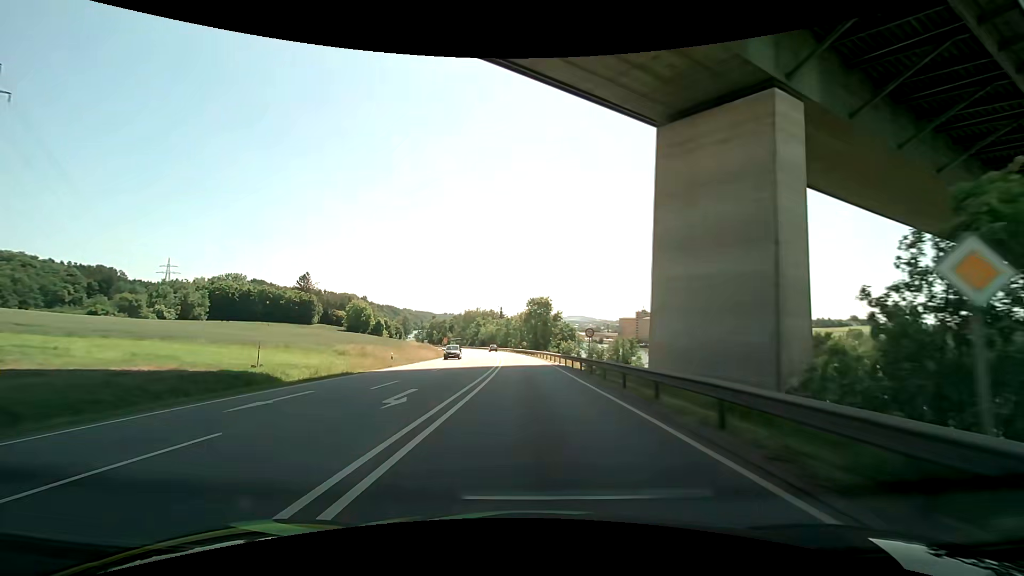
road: primary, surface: asphalt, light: Day
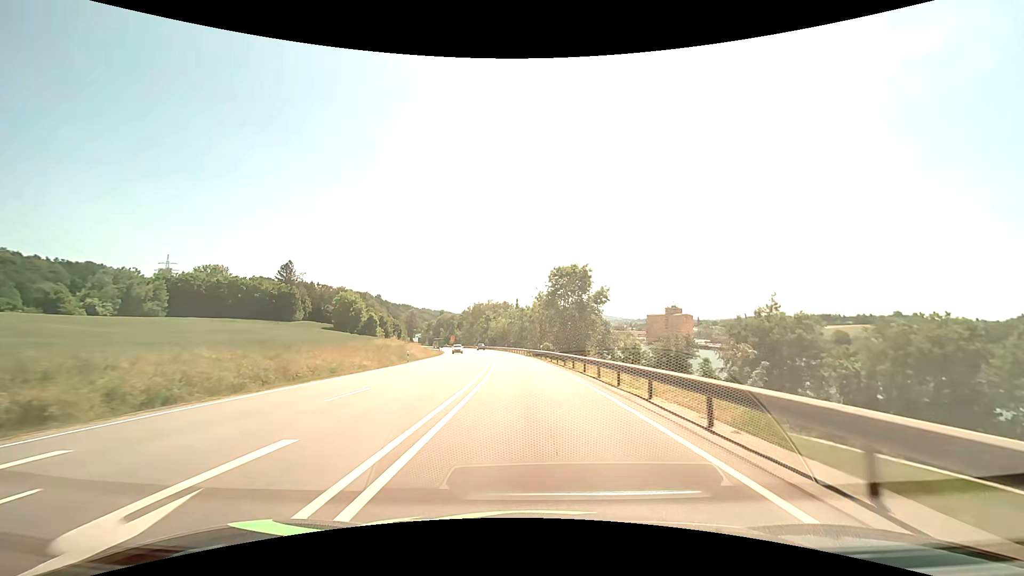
(-0.7, +39.6) m; -2°
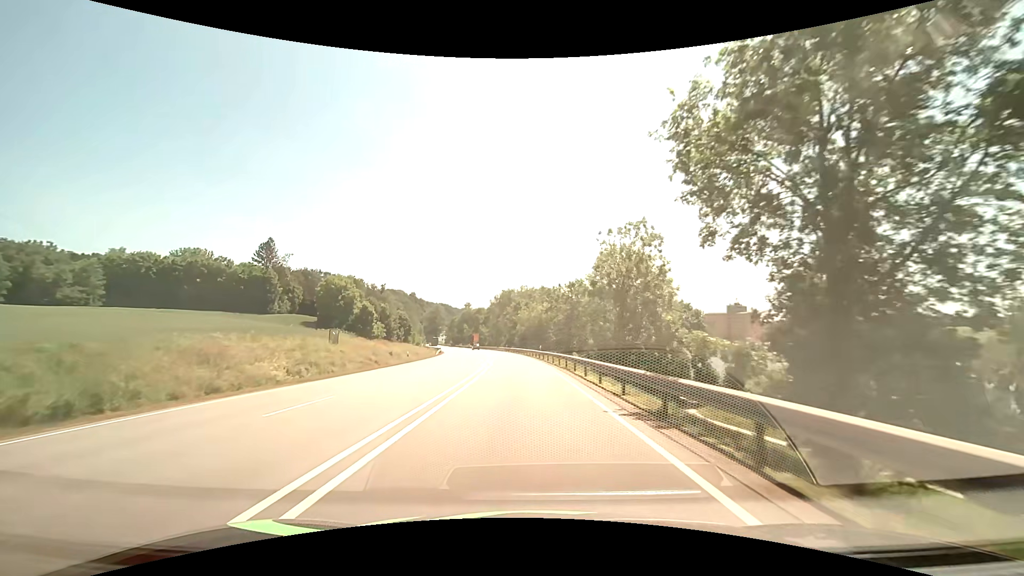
(-1.7, +50.8) m; -5°
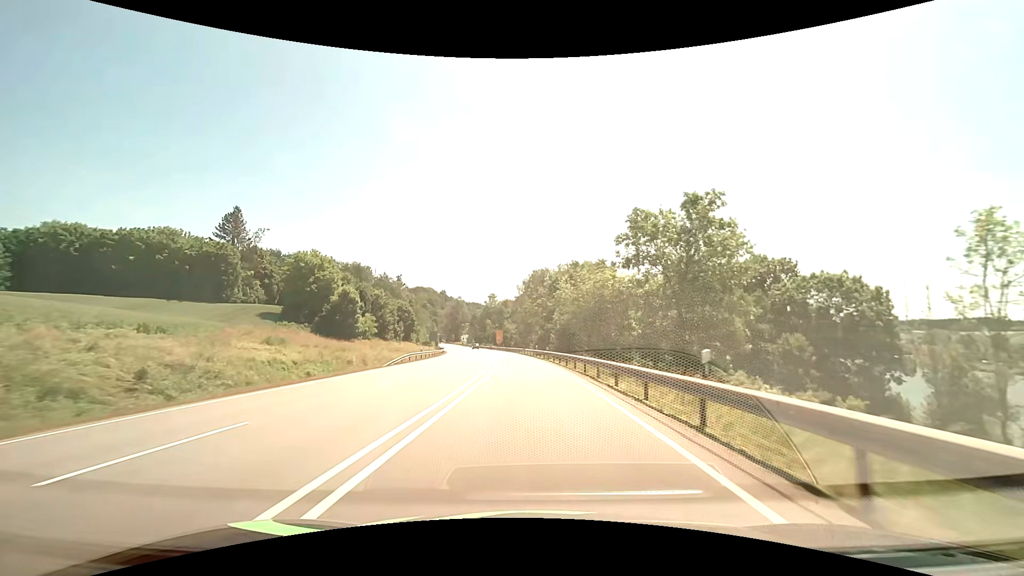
(-1.4, +41.5) m; -4°
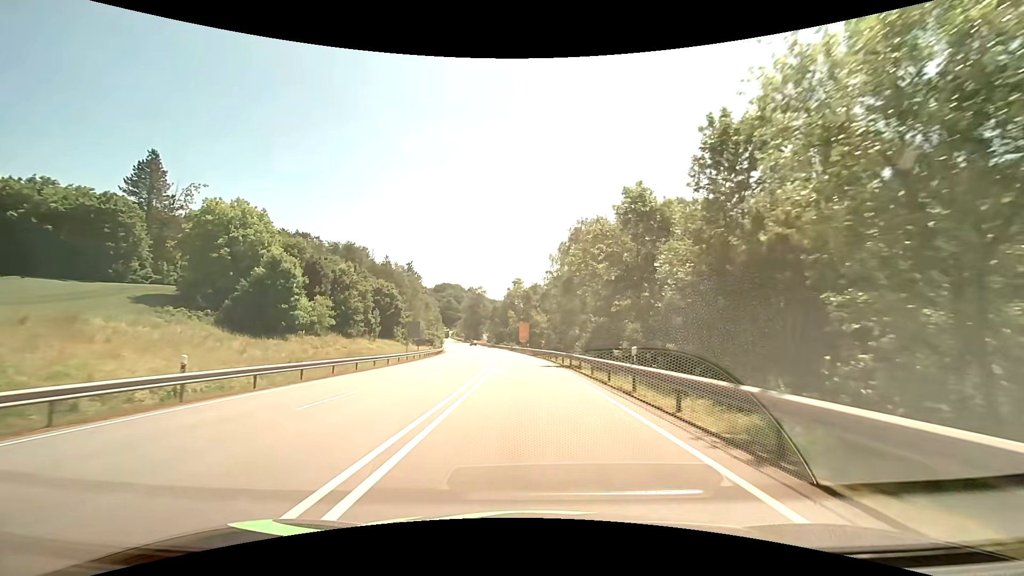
(-1.3, +42.3) m; -3°
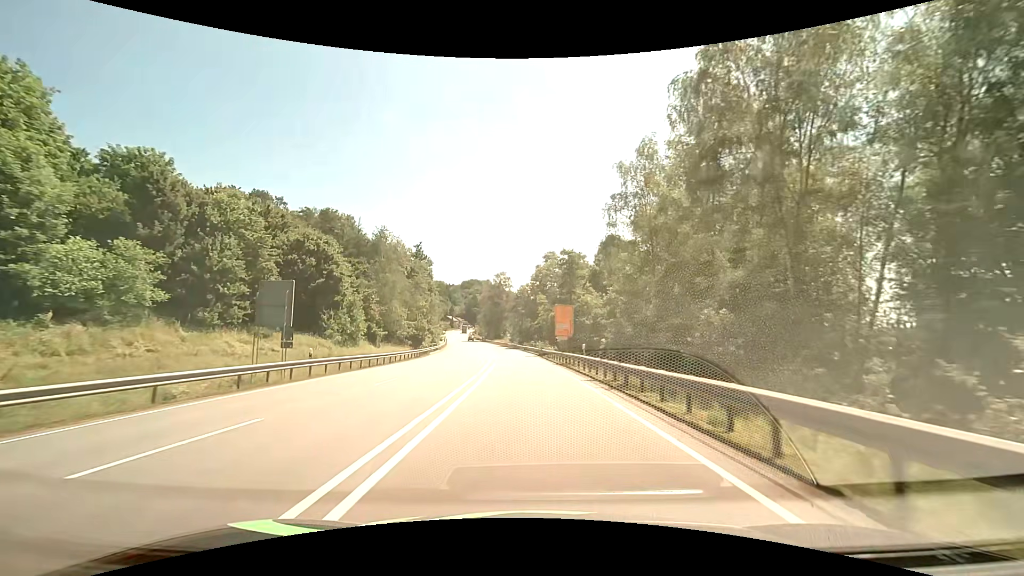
(-1.5, +41.9) m; -3°
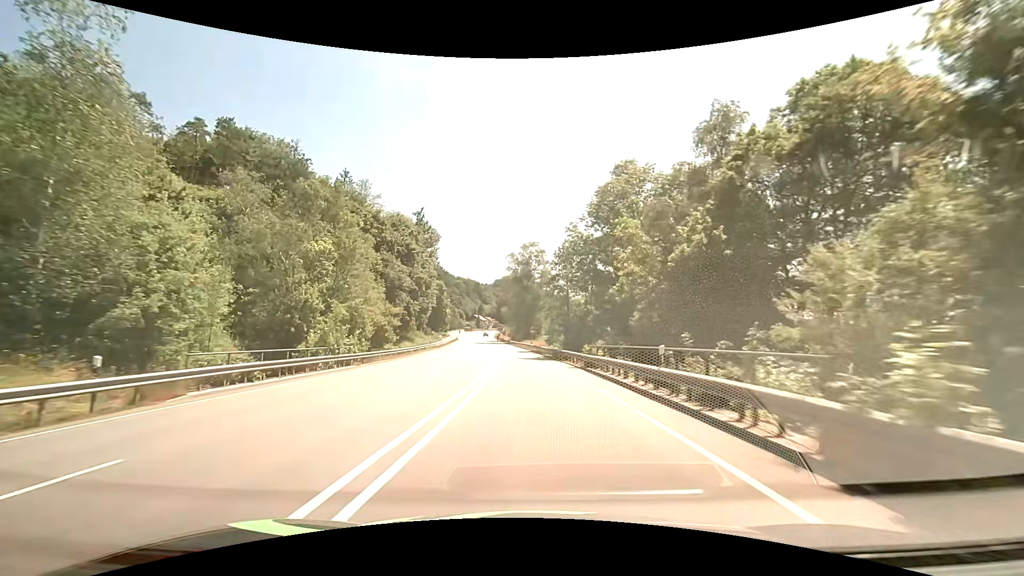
(-2.1, +51.5) m; -4°
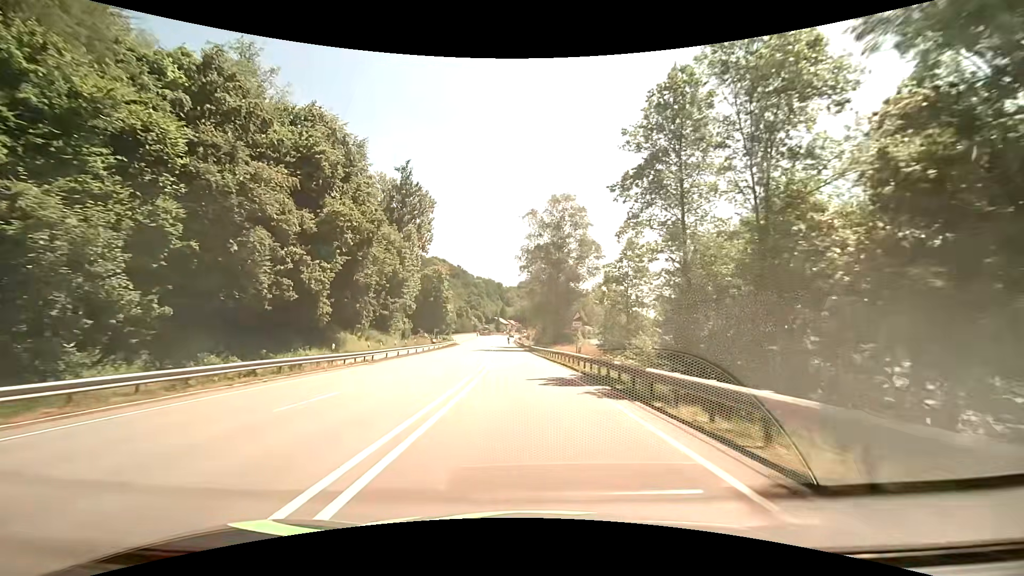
(-1.3, +39.7) m; -4°
(0, +10) (0, +20) (-1, +30) (-1, +40) (-1, +50) (-2, +60) (-3, +70) (-3, +80) (-4, +90) (-5, +100) m
